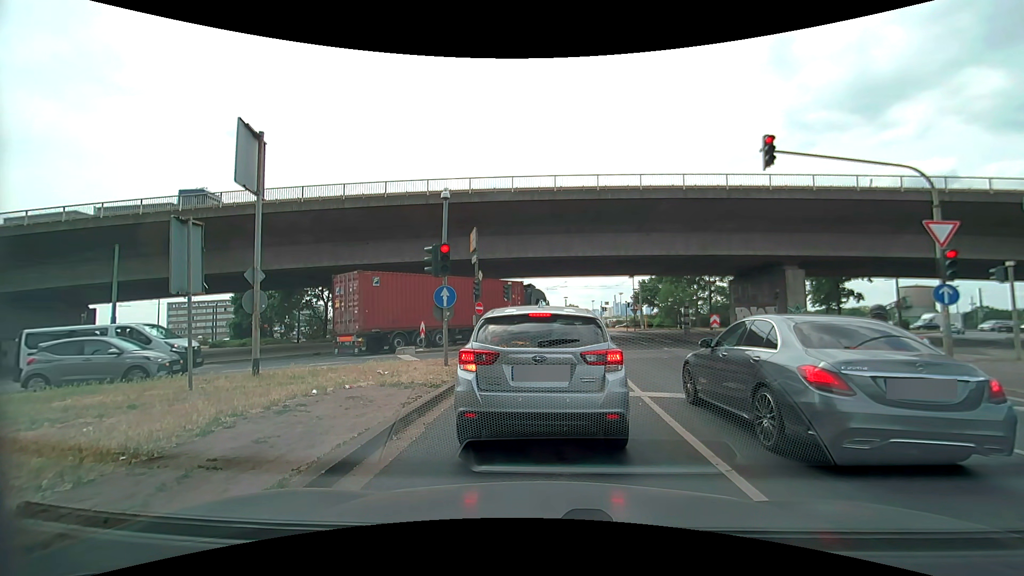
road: primary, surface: asphalt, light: Day
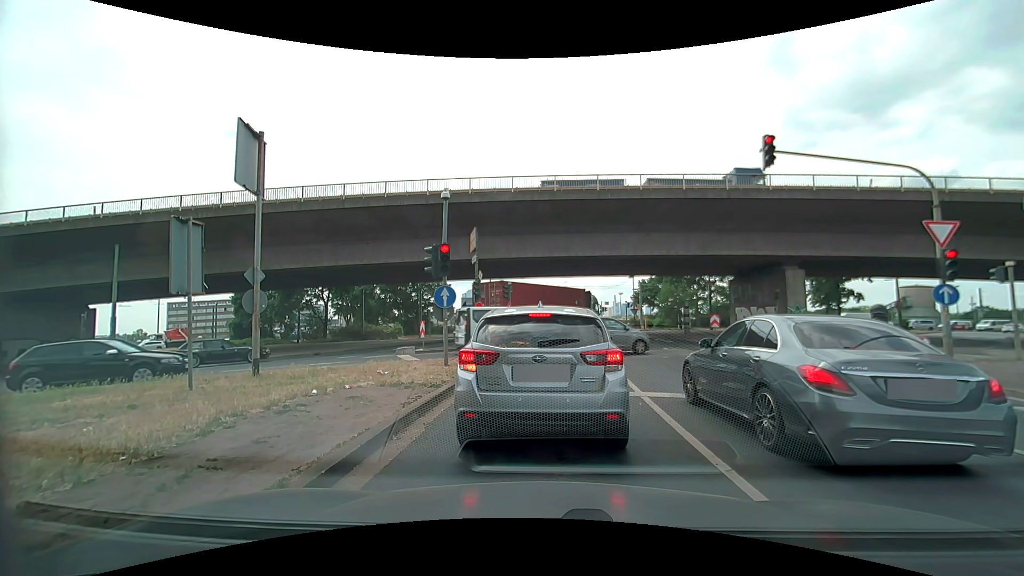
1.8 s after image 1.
(0.0, 0.0) m; 0°
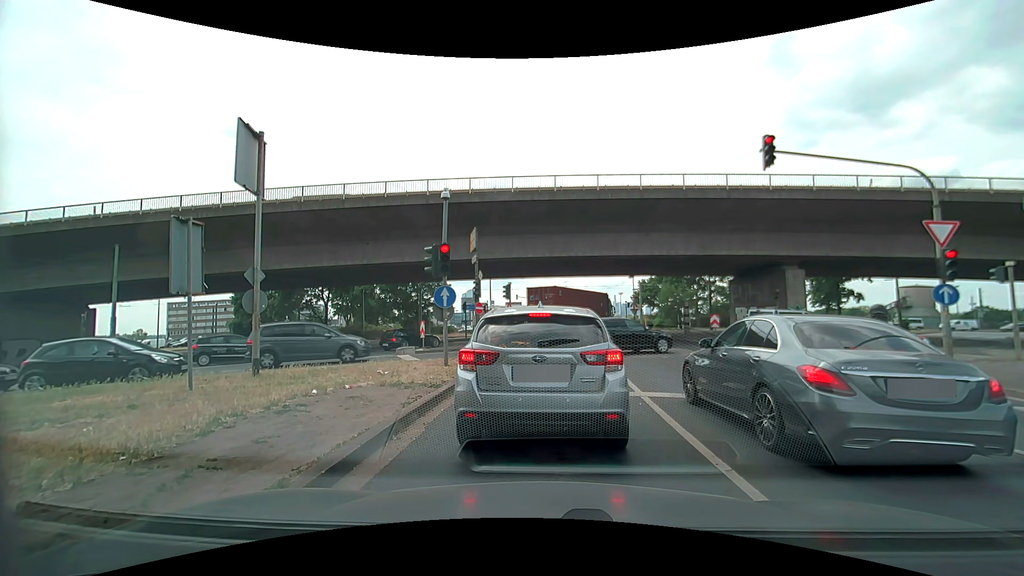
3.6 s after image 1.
(0.0, 0.0) m; 0°
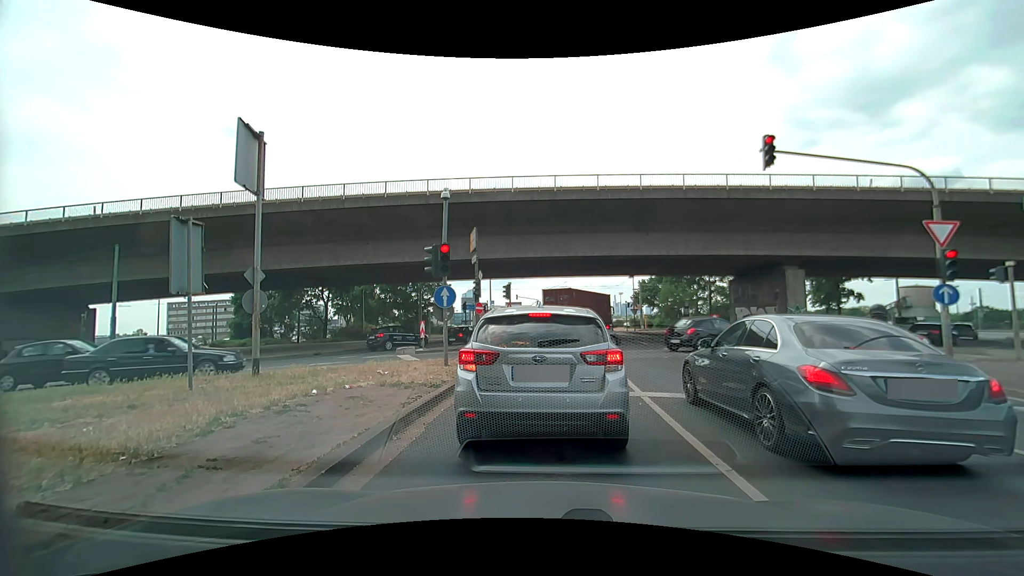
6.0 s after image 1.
(0.0, 0.0) m; 0°
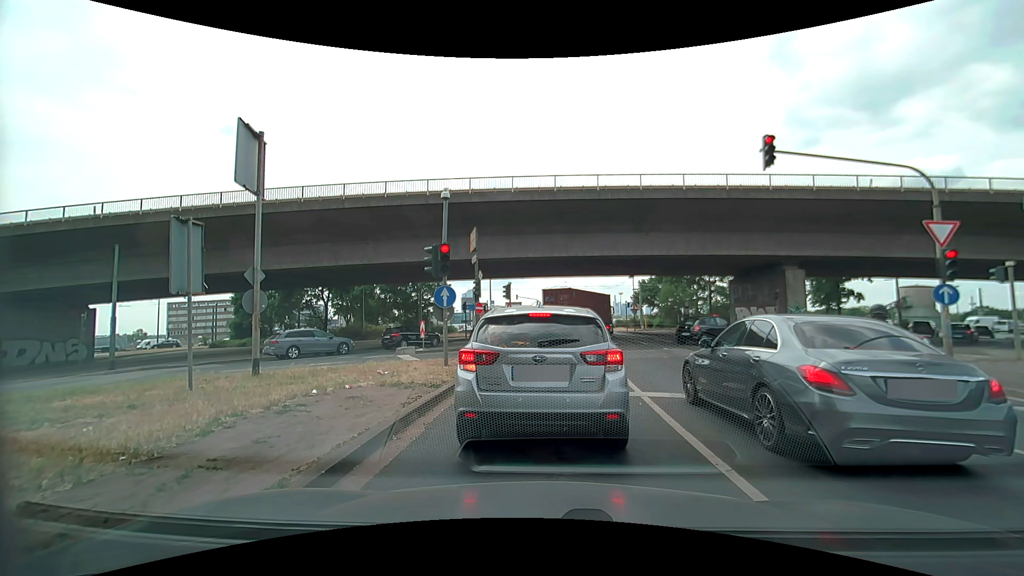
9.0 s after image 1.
(0.0, 0.0) m; 0°
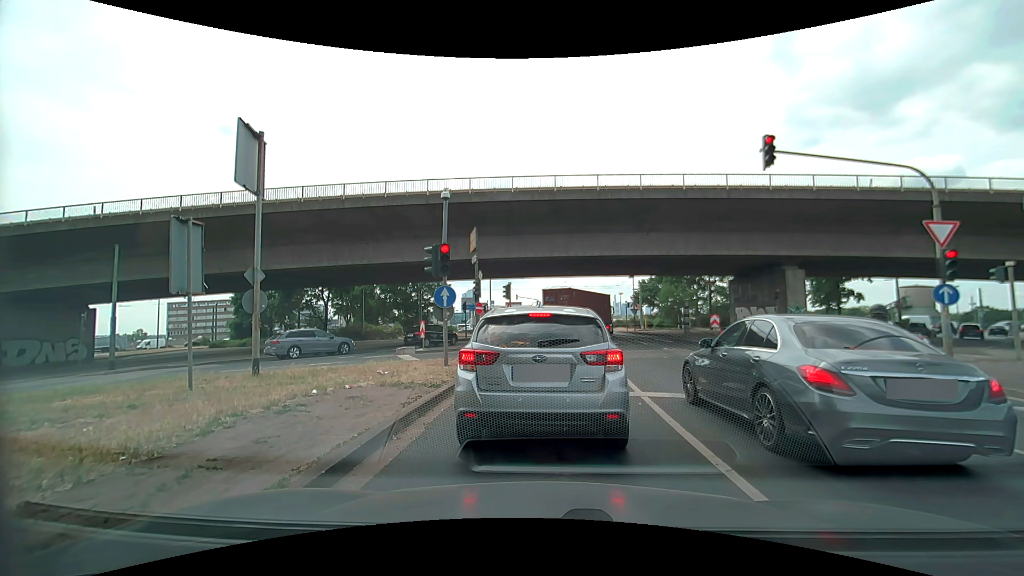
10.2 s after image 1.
(0.0, 0.0) m; 0°
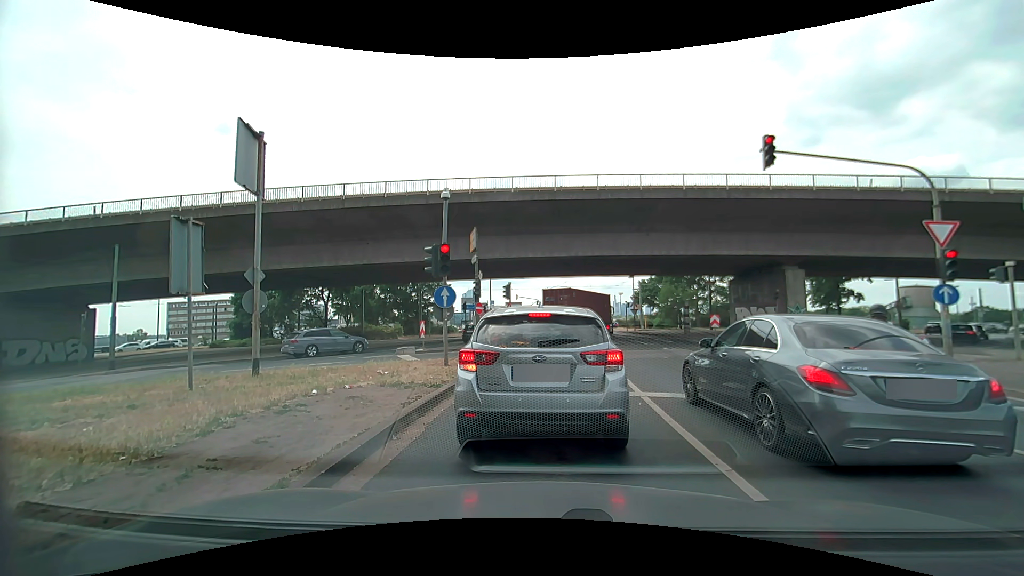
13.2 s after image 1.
(0.0, 0.0) m; 0°
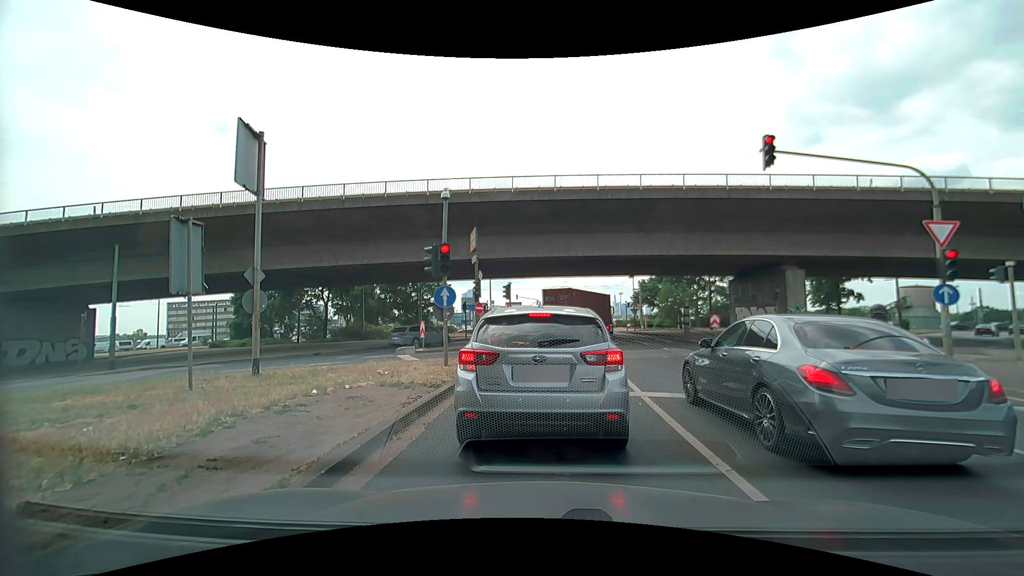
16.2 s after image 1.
(0.0, 0.0) m; 0°
